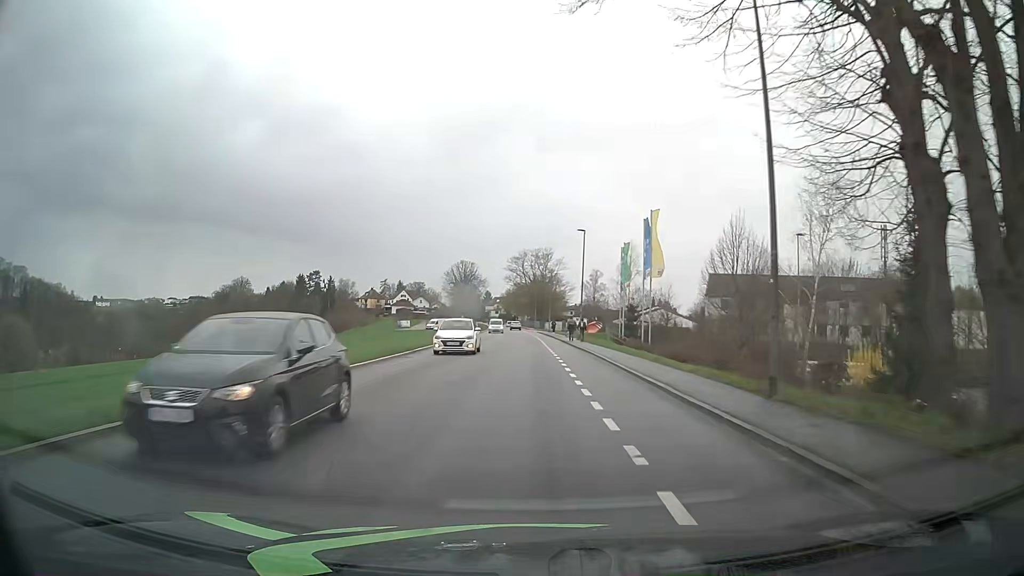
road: tertiary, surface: asphalt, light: Day
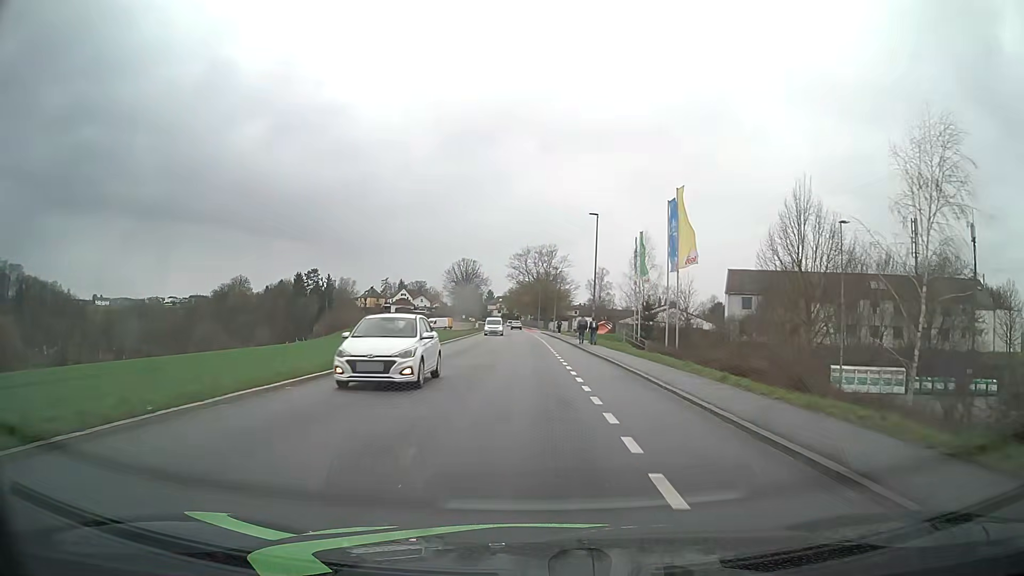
(0.0, +7.6) m; +1°
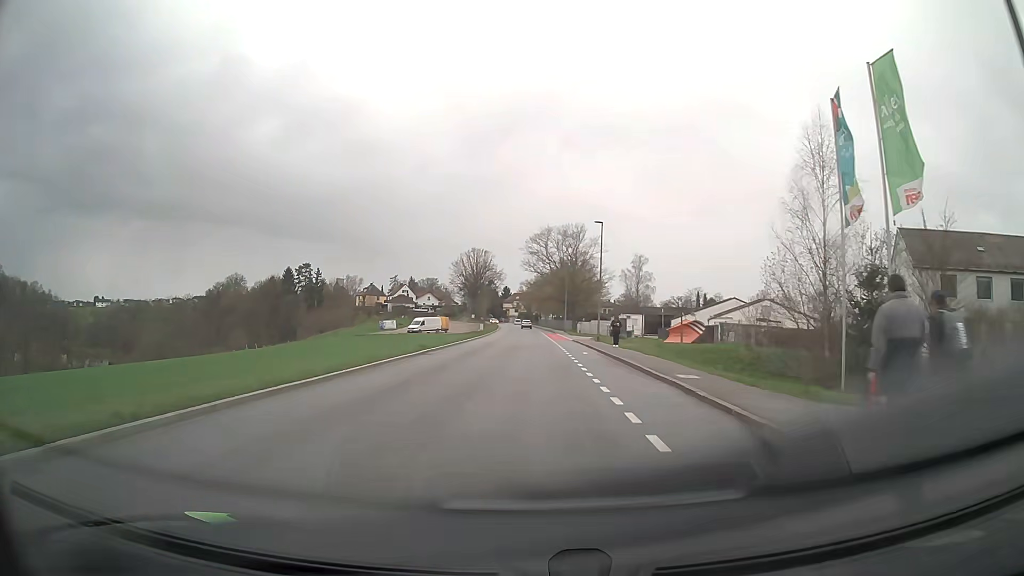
(-0.9, +38.2) m; -3°
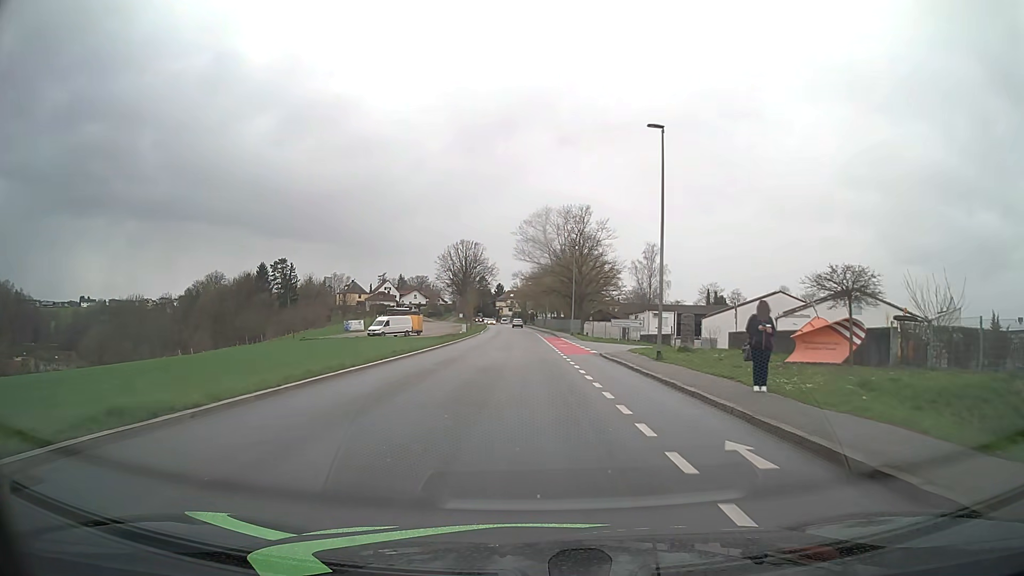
(+0.1, +23.1) m; 0°
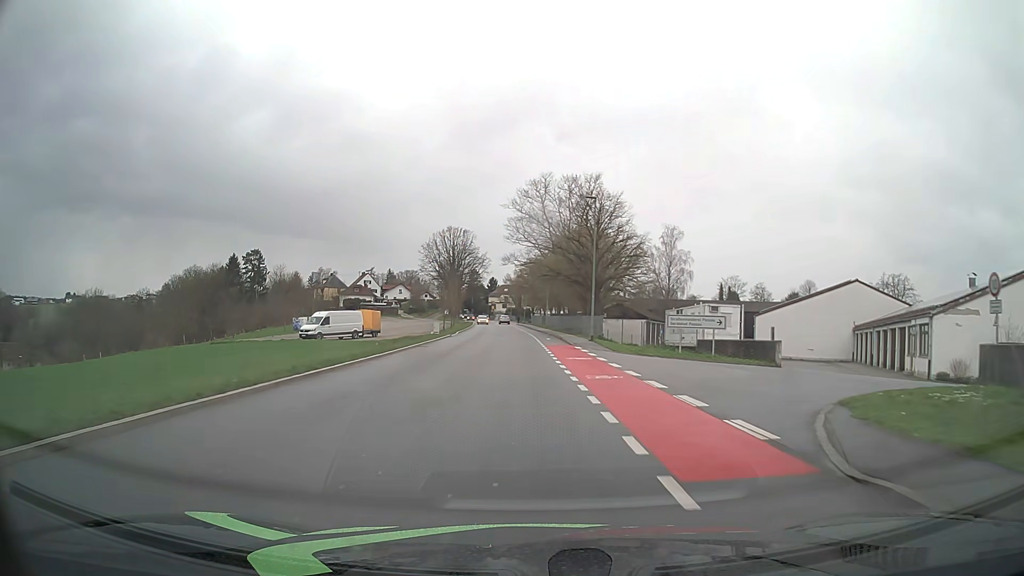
(0.0, +23.3) m; 0°
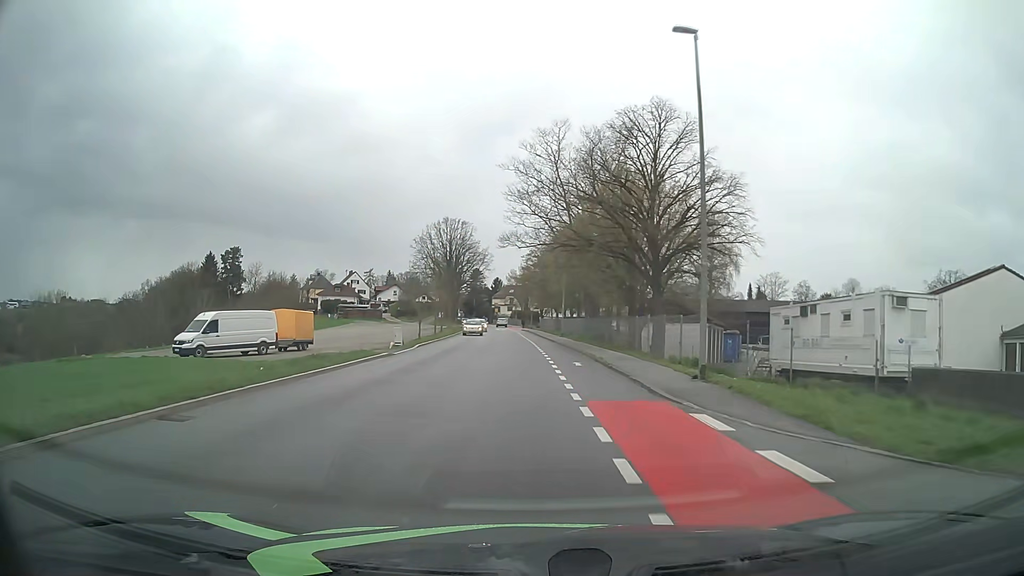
(-0.2, +23.3) m; -1°
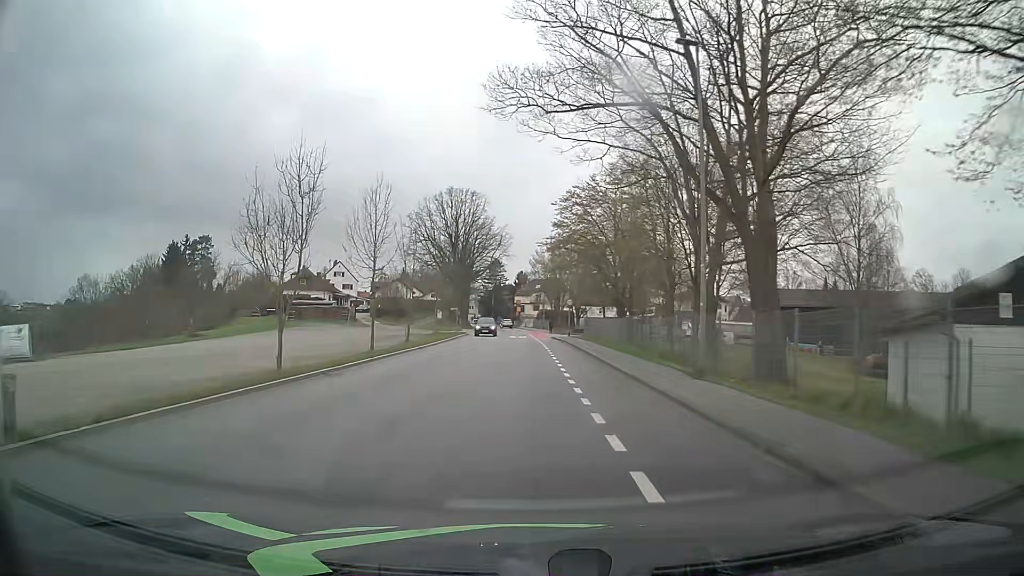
(-0.7, +38.8) m; -2°
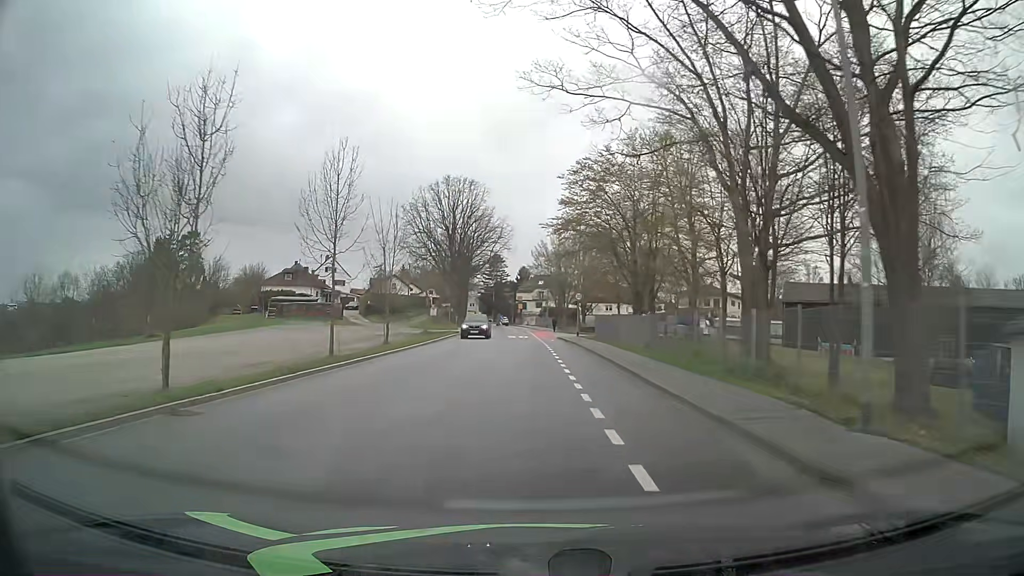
(0.0, +7.8) m; 0°
(0, +10) (0, +20) (0, +30) (0, +40) (-1, +50) (-1, +60) (-1, +70) (-2, +80) (-2, +90) (-3, +100) m
